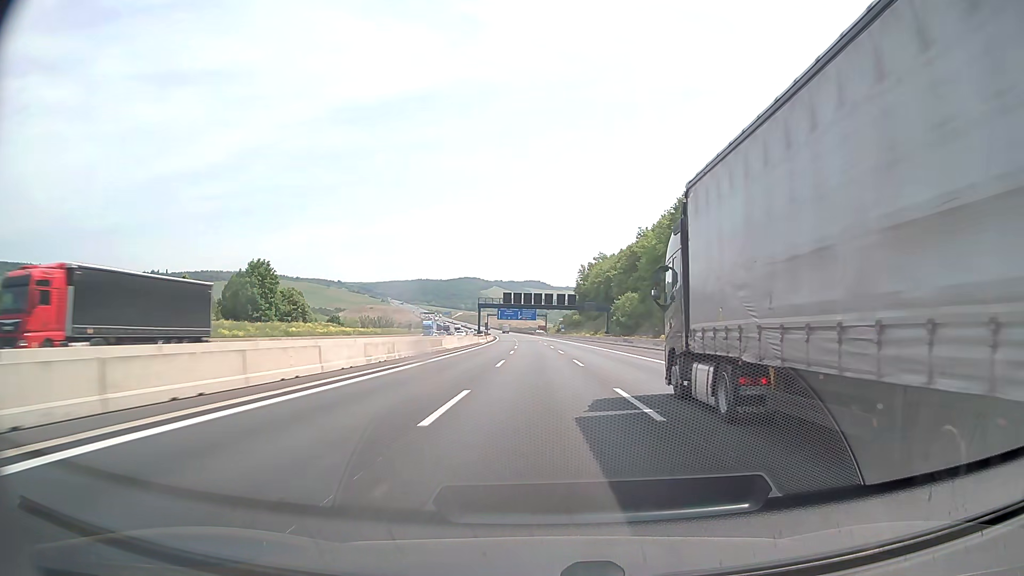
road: motorway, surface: asphalt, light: Day
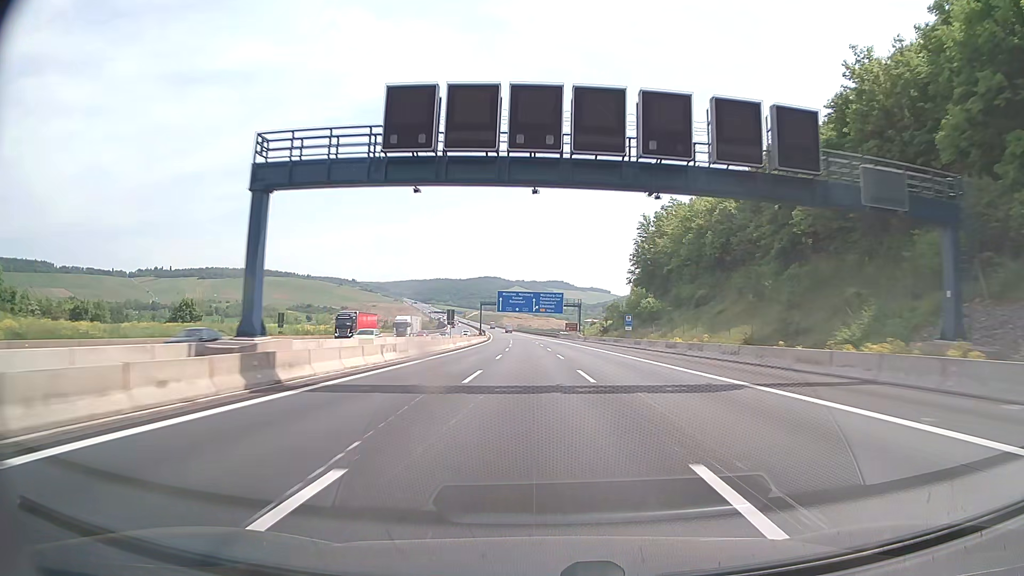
(-1.8, +99.0) m; -2°
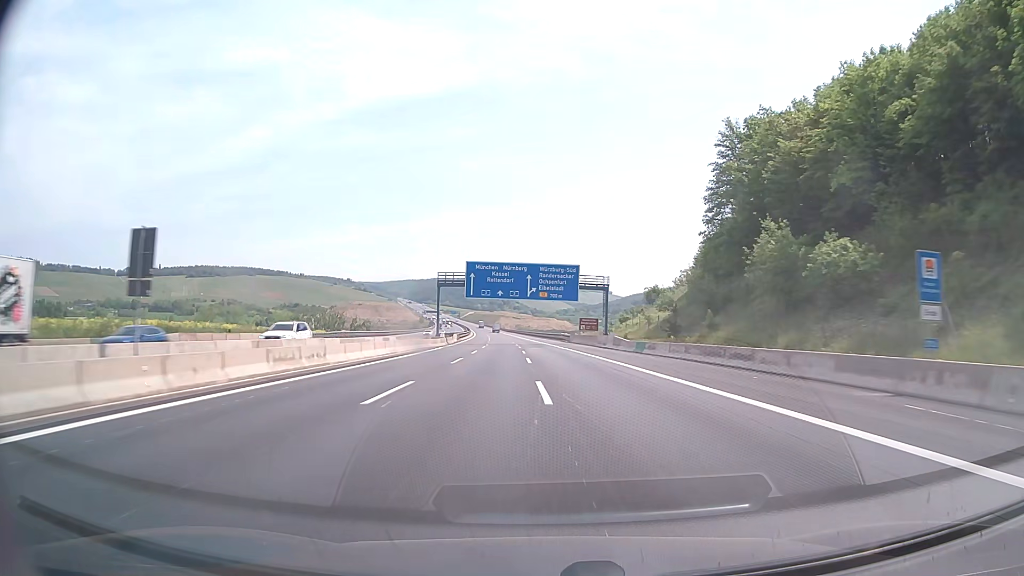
(-0.1, +59.5) m; 0°
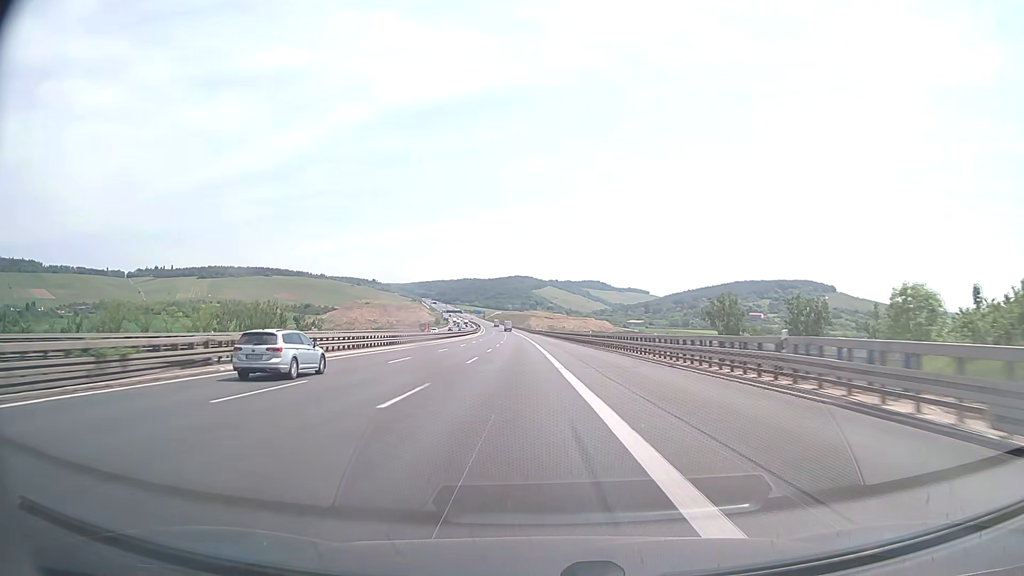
(-1.5, +99.3) m; -3°
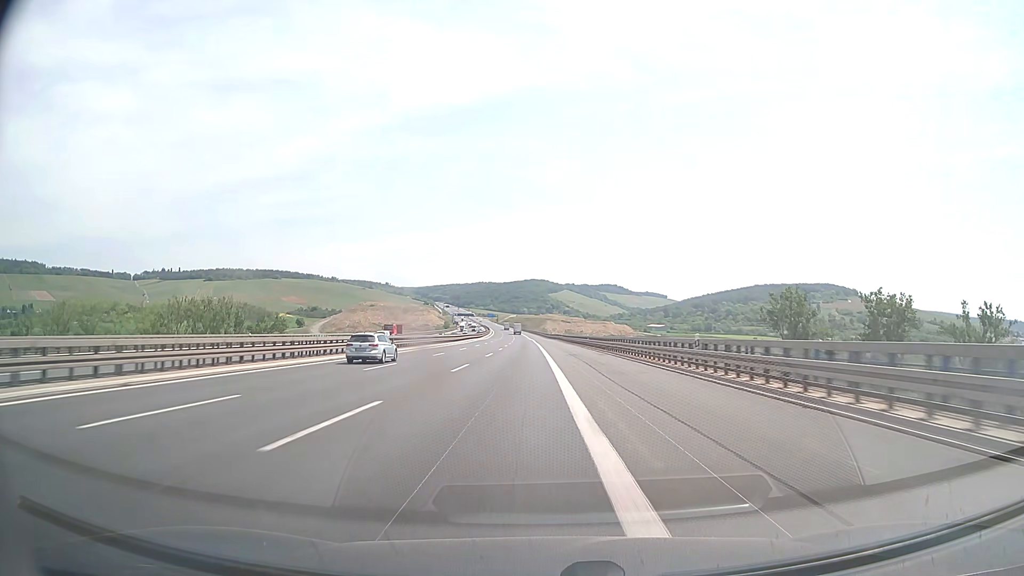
(-0.6, +39.7) m; -1°
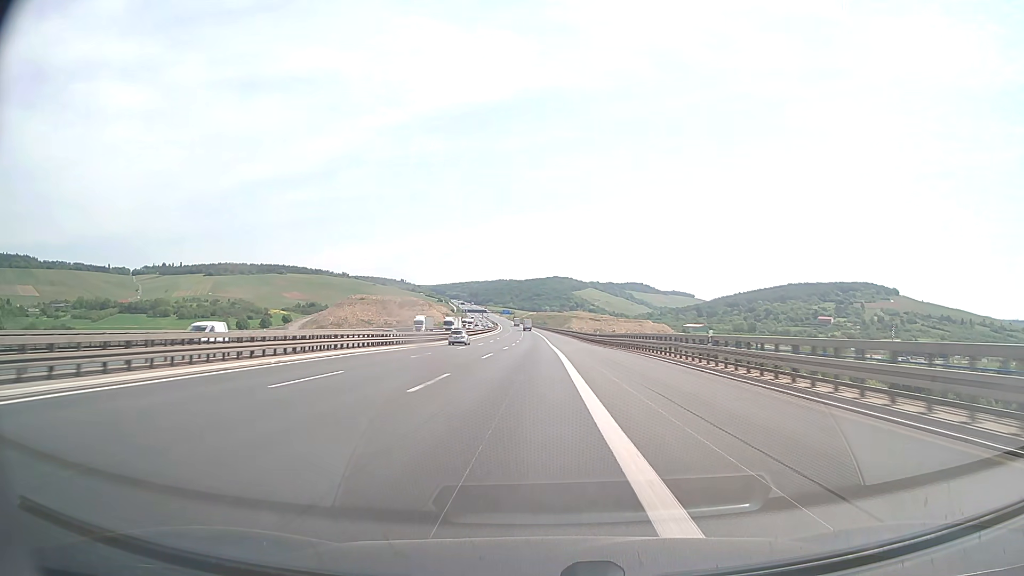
(-2.1, +98.9) m; -2°
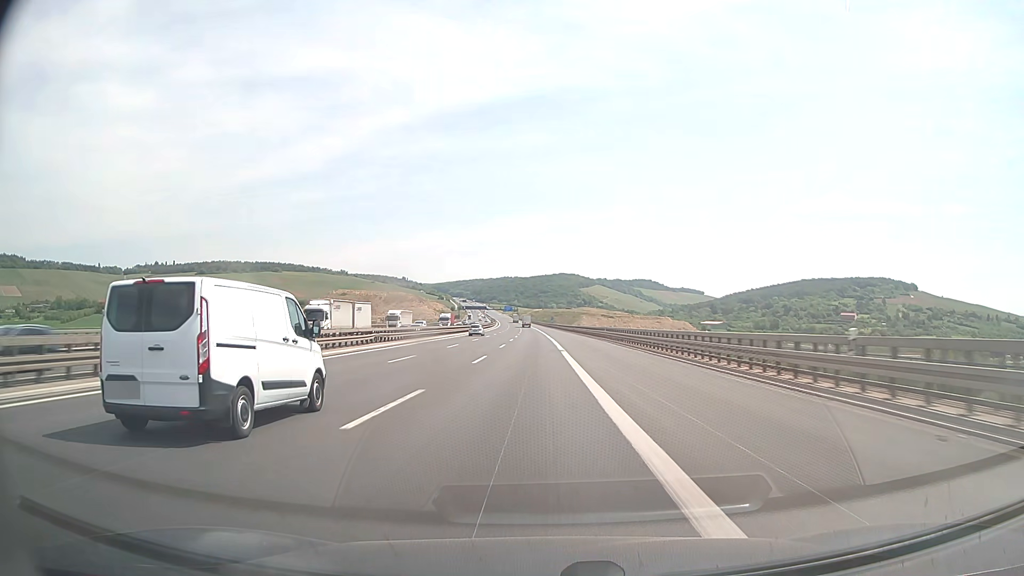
(-0.3, +59.4) m; -1°
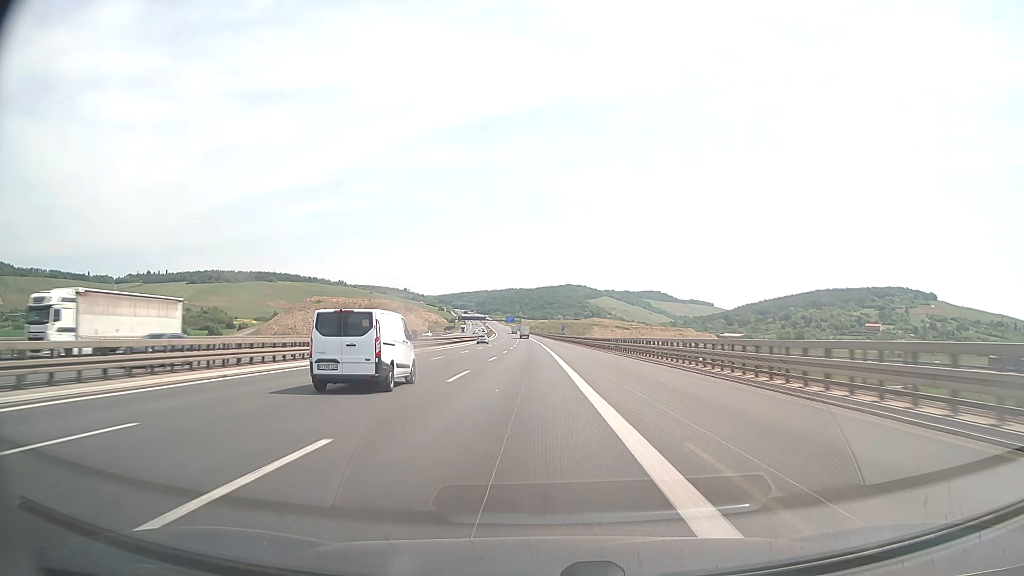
(-0.1, +59.4) m; 0°
(0, +10) (0, +20) (0, +30) (0, +40) (0, +50) (0, +60) (0, +70) (-1, +80) (-1, +90) (-1, +100) m
